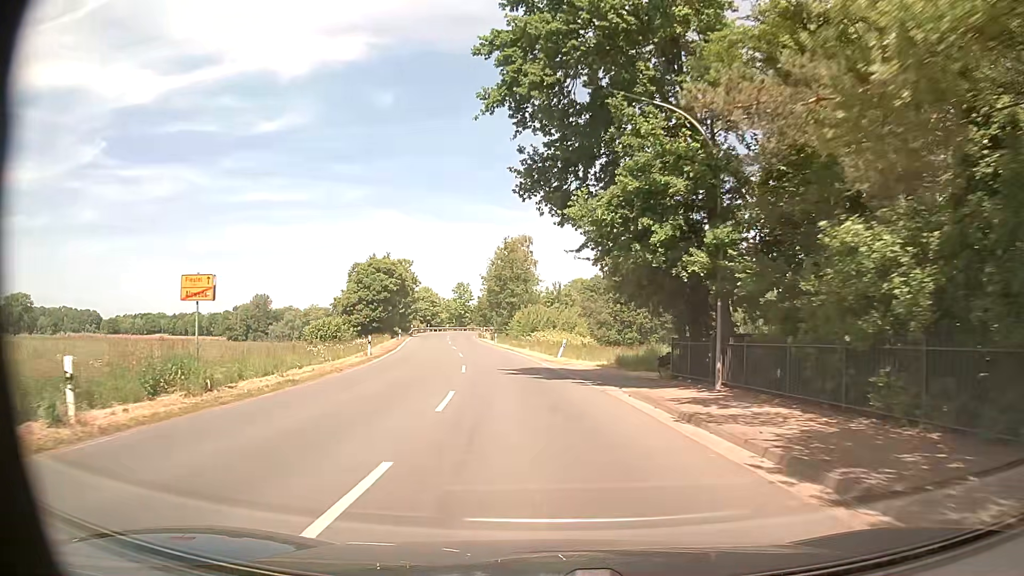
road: secondary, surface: asphalt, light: Day
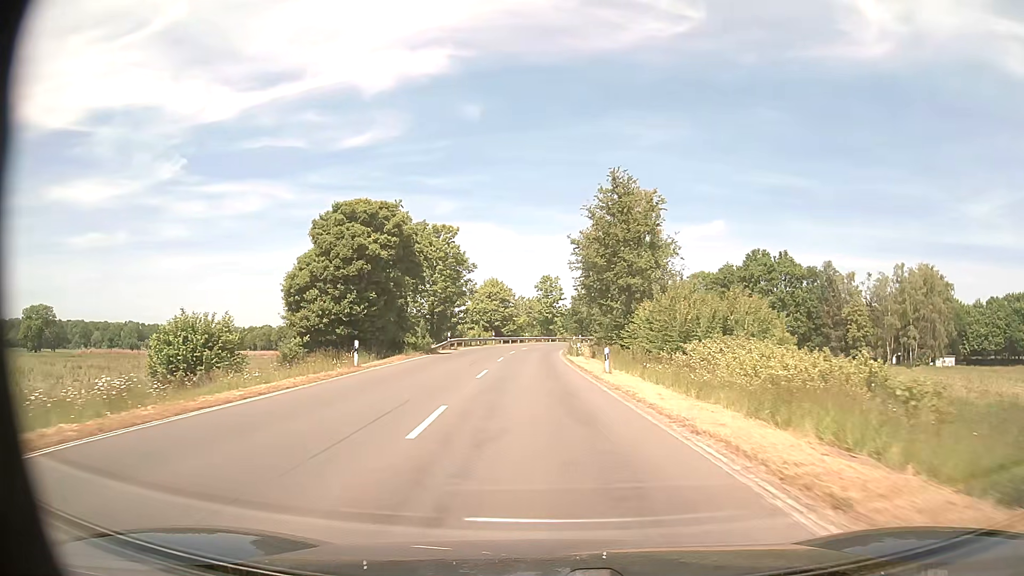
(-3.5, +39.9) m; -8°
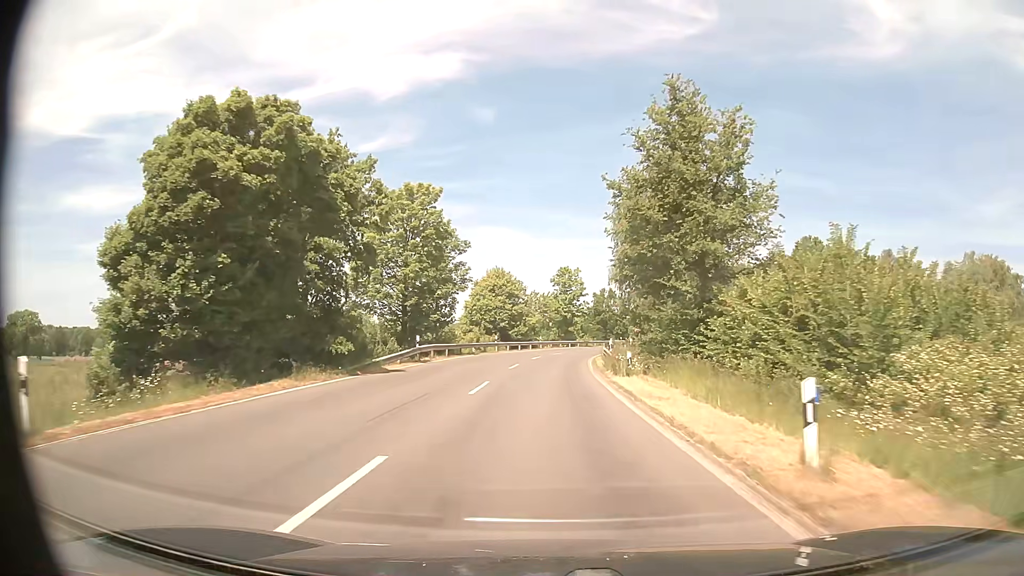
(-0.2, +18.2) m; -1°
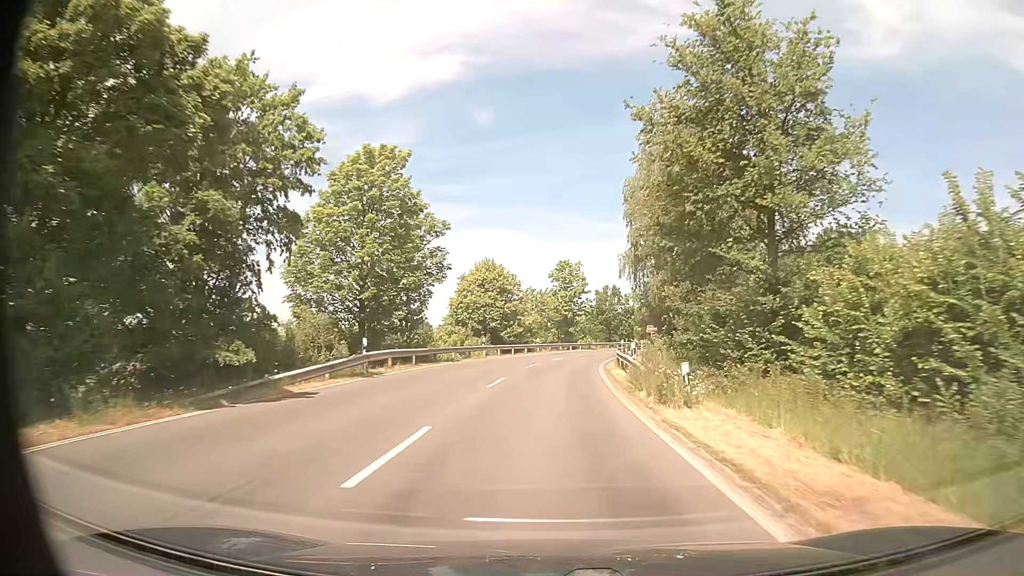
(0.0, +9.5) m; 0°
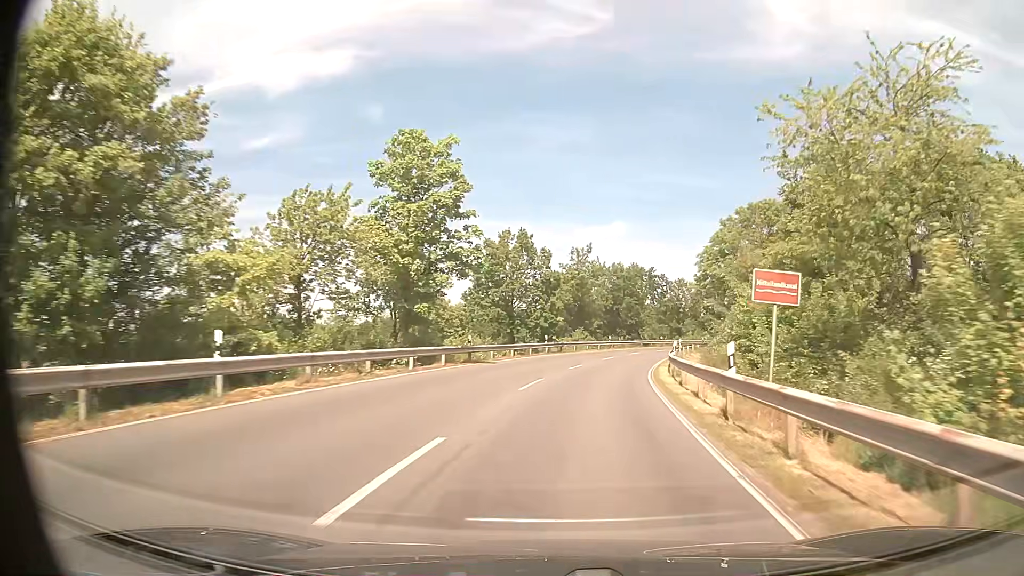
(+2.9, +49.6) m; +10°
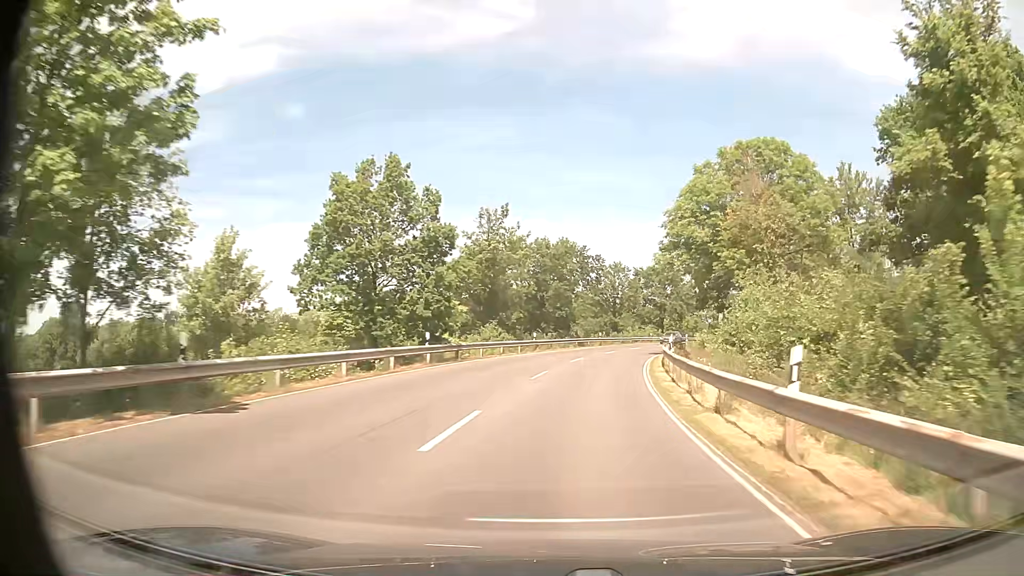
(+1.2, +20.5) m; +7°
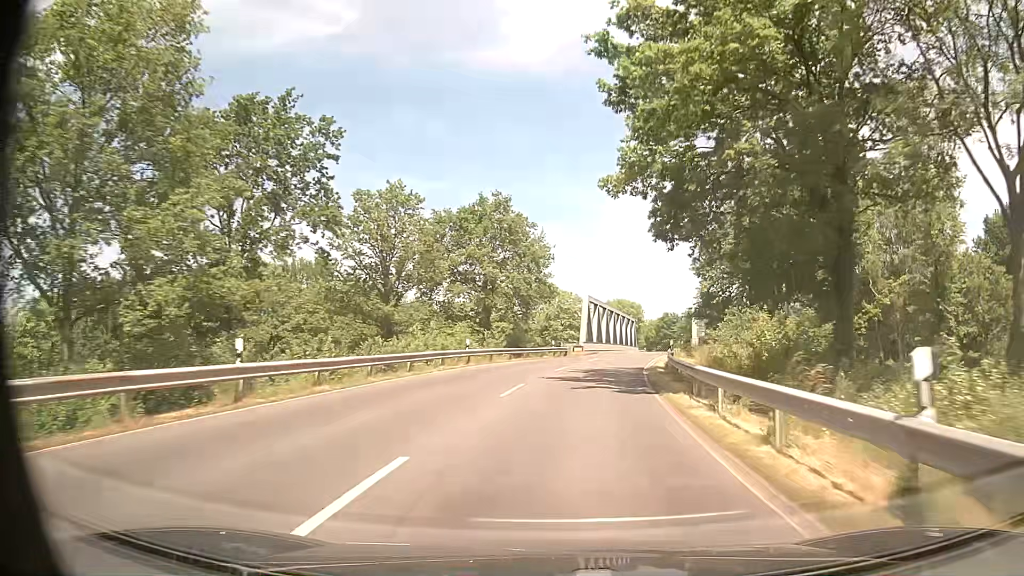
(+7.2, +51.7) m; +16°
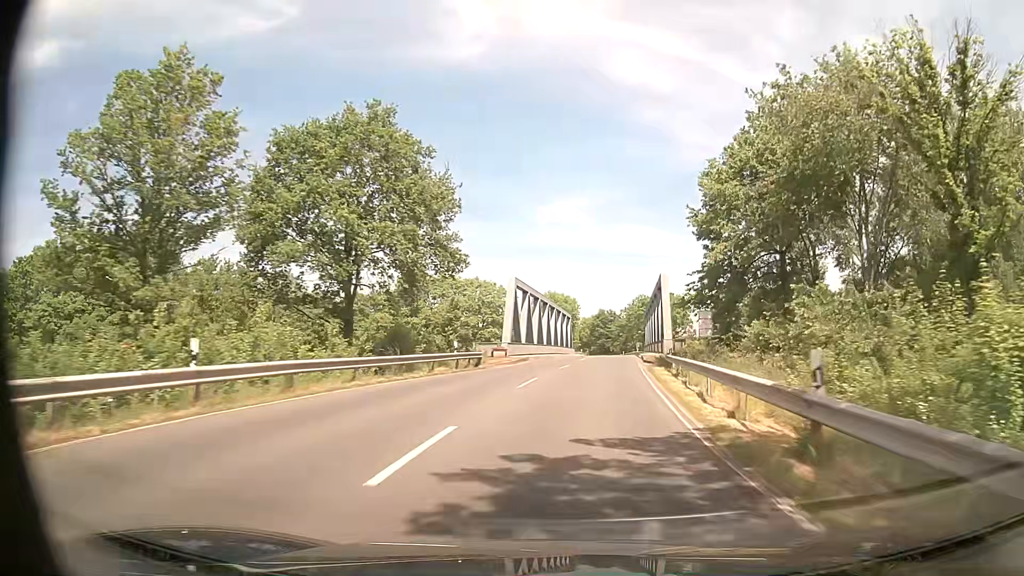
(+1.0, +21.2) m; +6°
(0, +10) (+1, +20) (+2, +30) (+3, +40) (+5, +50) (+6, +60) (+7, +70) (+8, +80) (+10, +89) (+11, +99) m
